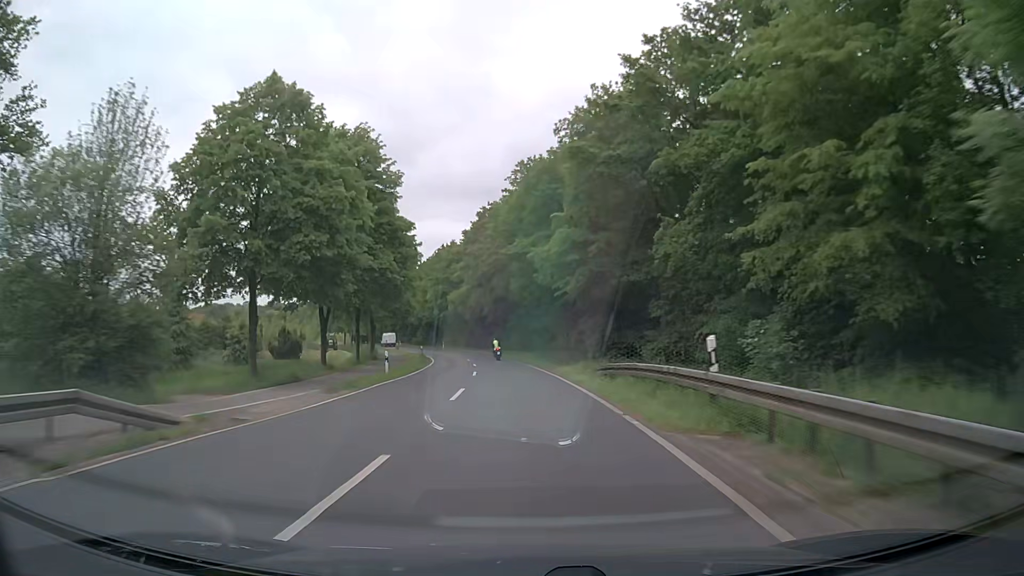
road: secondary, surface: asphalt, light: Day
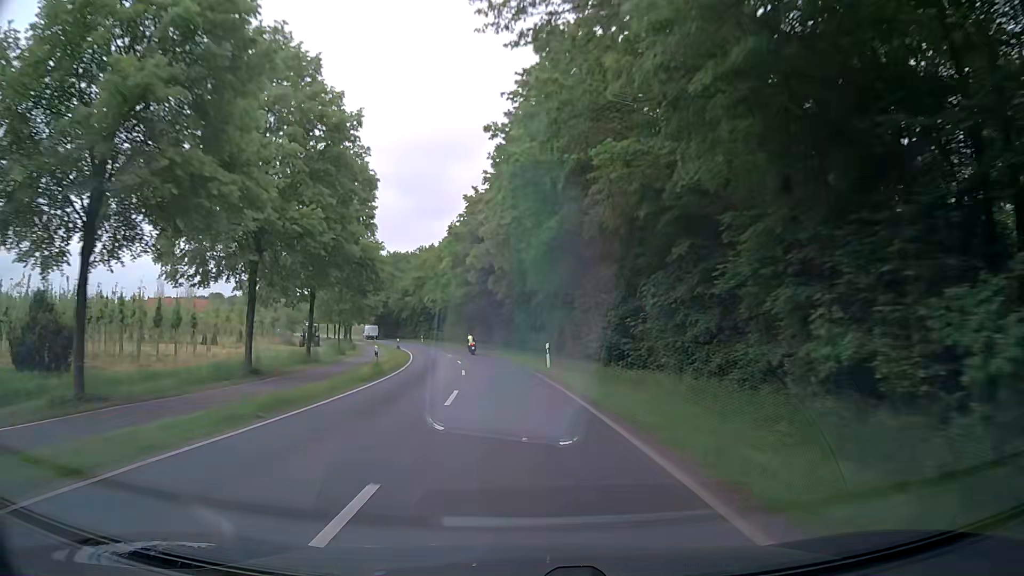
(-1.3, +37.7) m; -4°
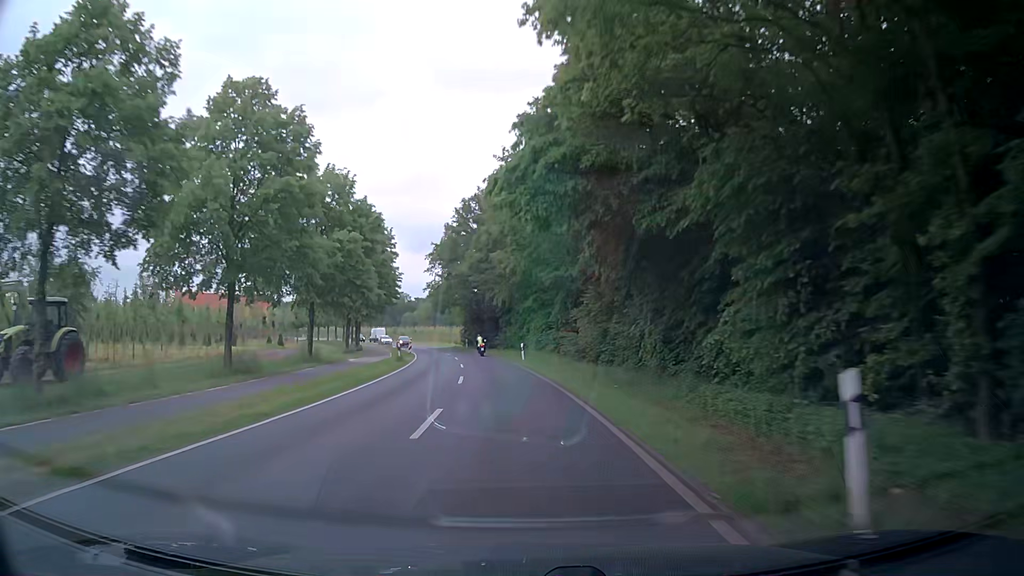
(-6.6, +64.5) m; -12°
(0, +10) (-1, +20) (-1, +30) (-3, +40) (-4, +50) (-6, +60) (-8, +69) (-10, +79) (-13, +89) (-16, +98) m
